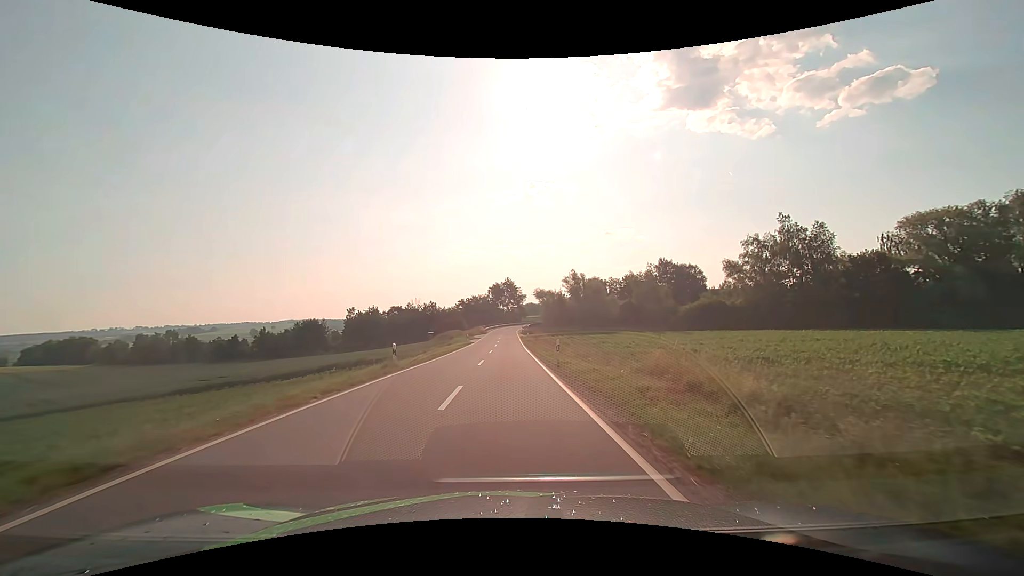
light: Day
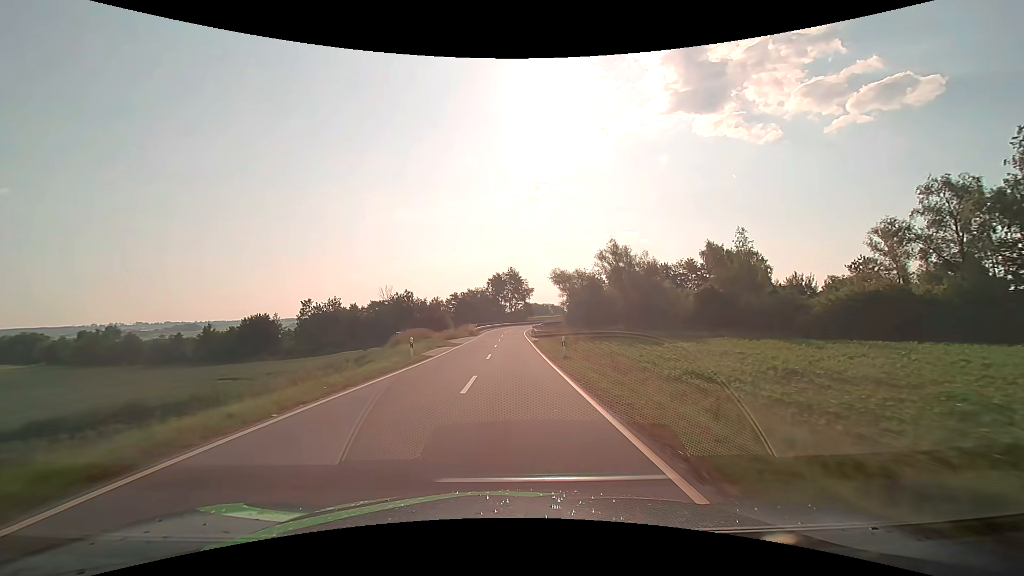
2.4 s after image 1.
(-0.1, +35.4) m; 0°
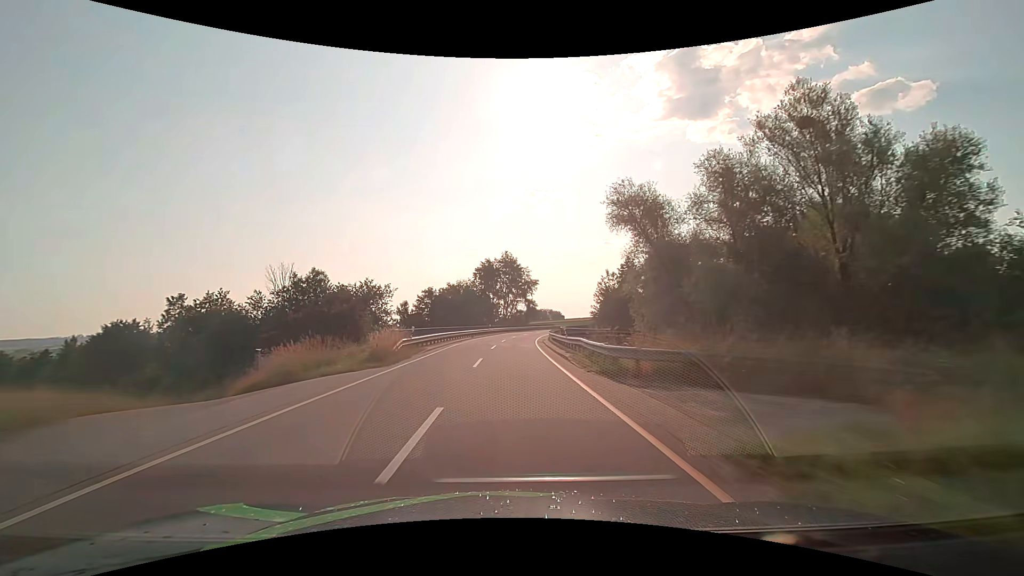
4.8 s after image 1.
(+0.2, +43.2) m; 0°
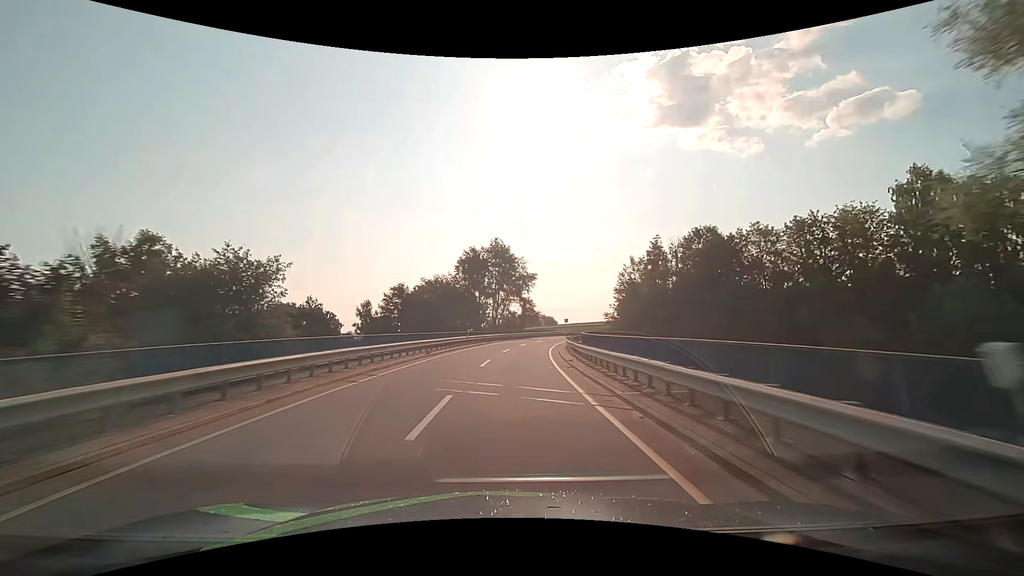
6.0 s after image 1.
(+0.2, +22.9) m; +1°
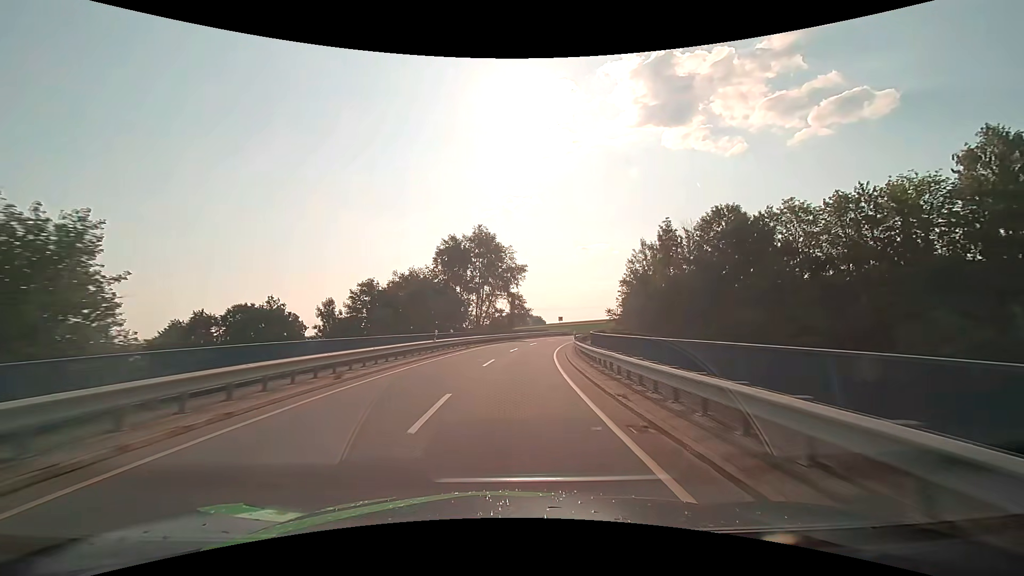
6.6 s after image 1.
(+0.2, +11.6) m; +2°
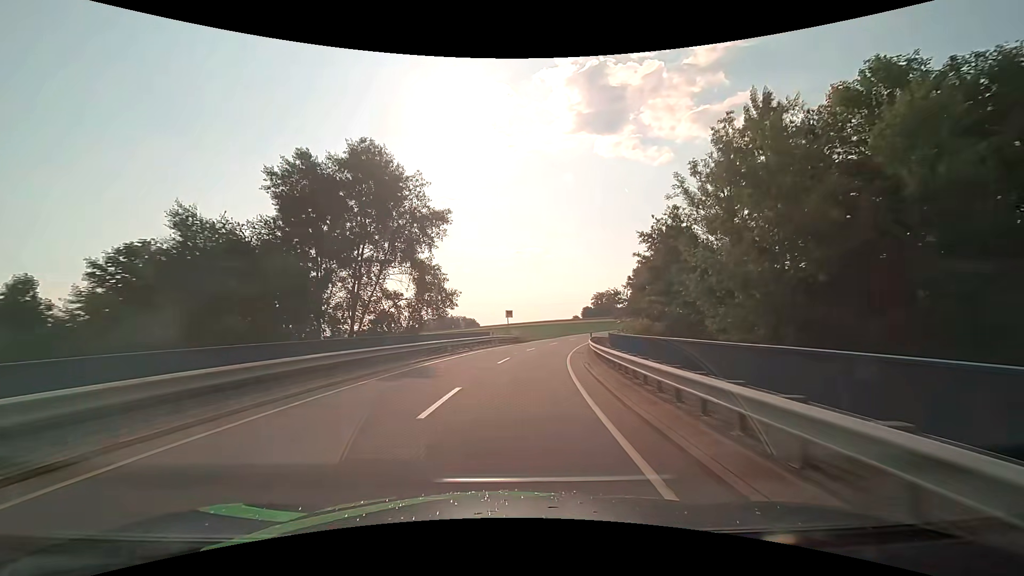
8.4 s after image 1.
(+1.9, +35.4) m; +7°
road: tertiary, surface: asphalt
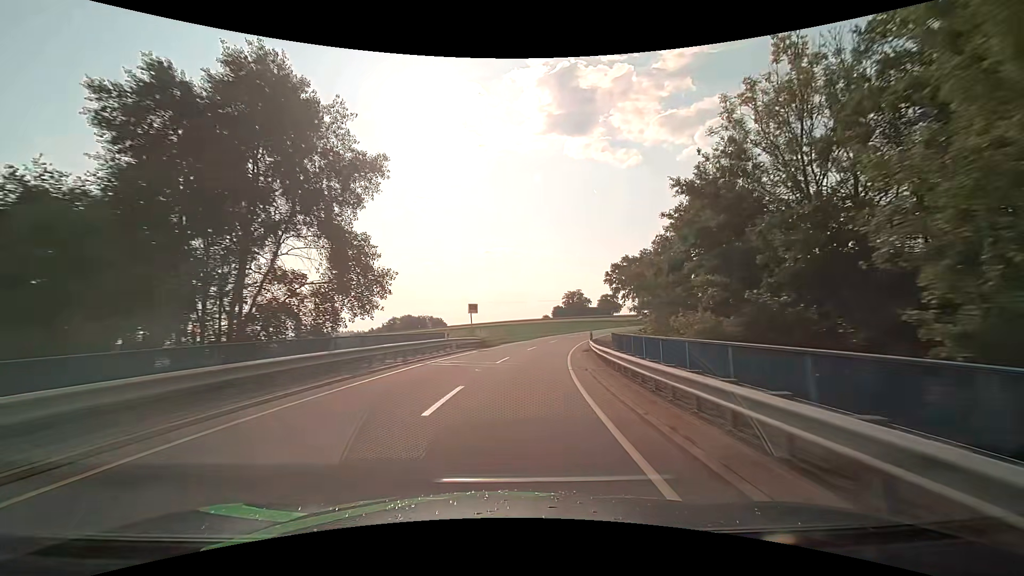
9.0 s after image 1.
(+0.3, +12.0) m; +3°
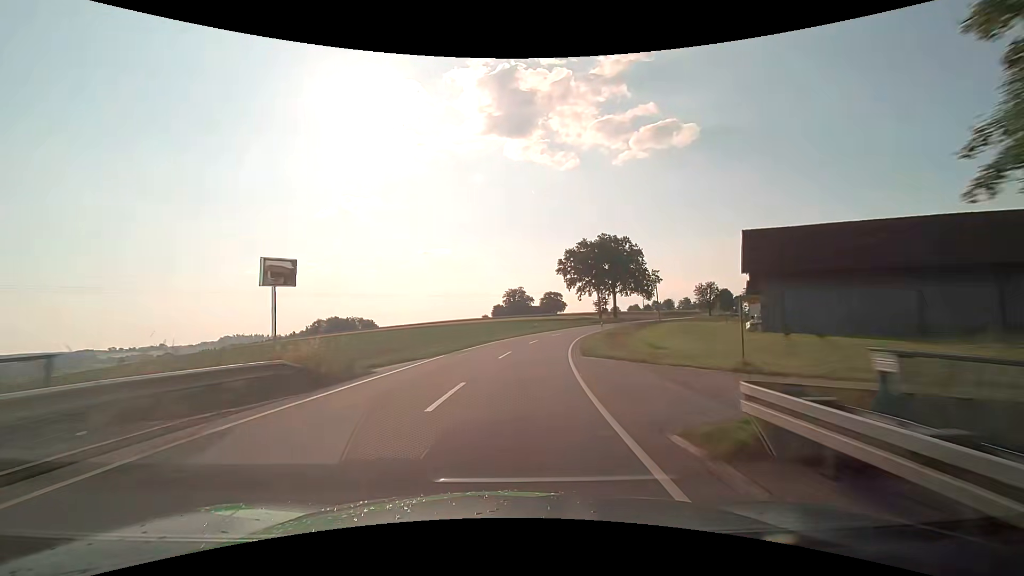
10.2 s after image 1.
(+1.7, +23.8) m; +7°
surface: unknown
